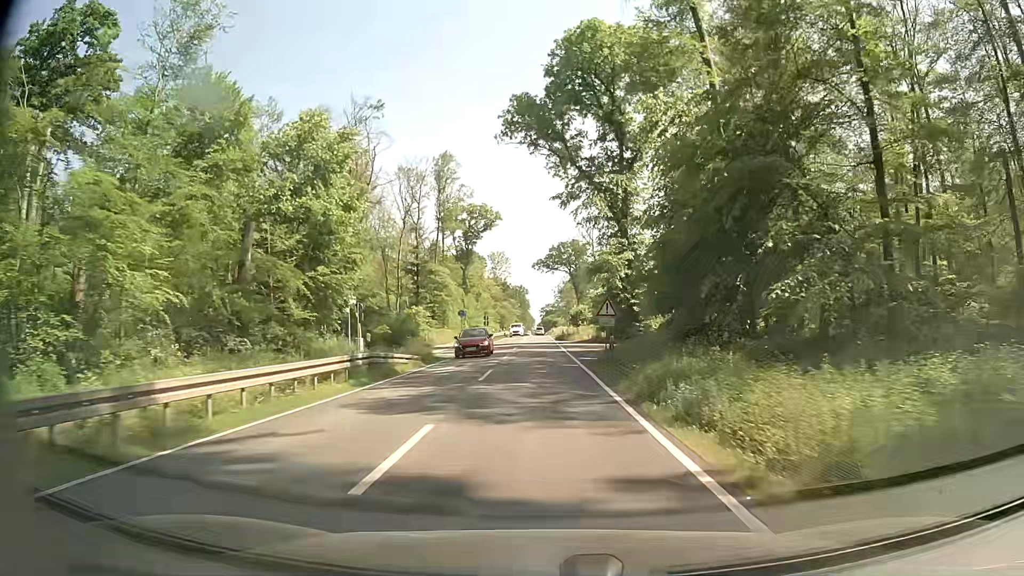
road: secondary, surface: asphalt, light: Day
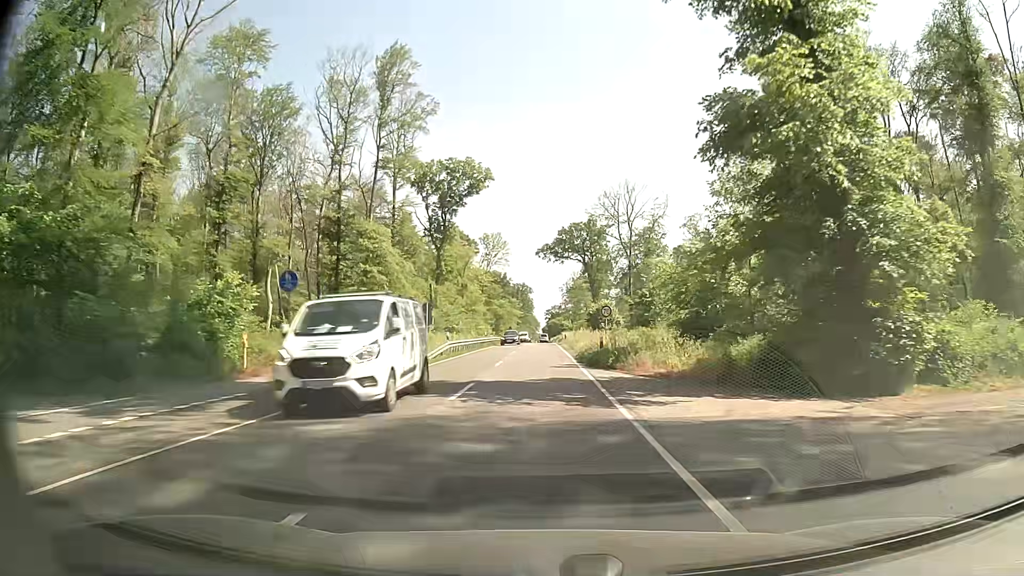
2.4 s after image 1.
(-0.1, +40.9) m; 0°
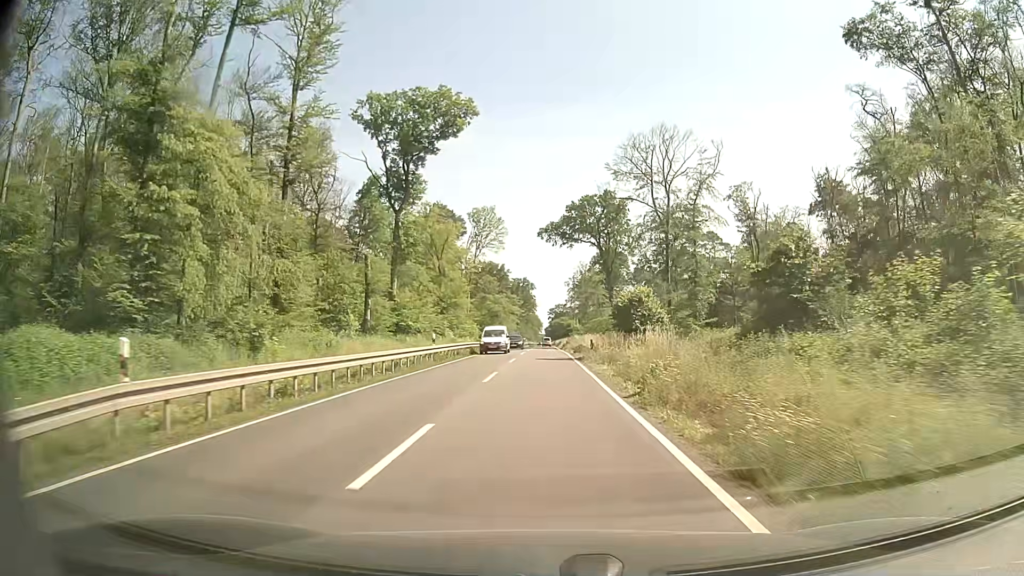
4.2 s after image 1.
(-0.1, +31.3) m; -1°
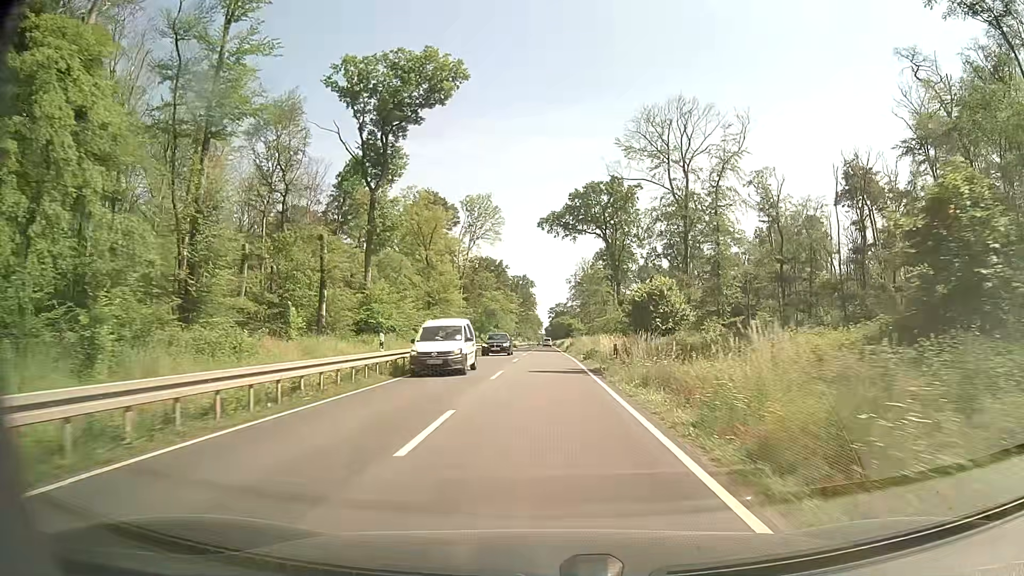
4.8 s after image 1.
(+0.1, +10.5) m; 0°
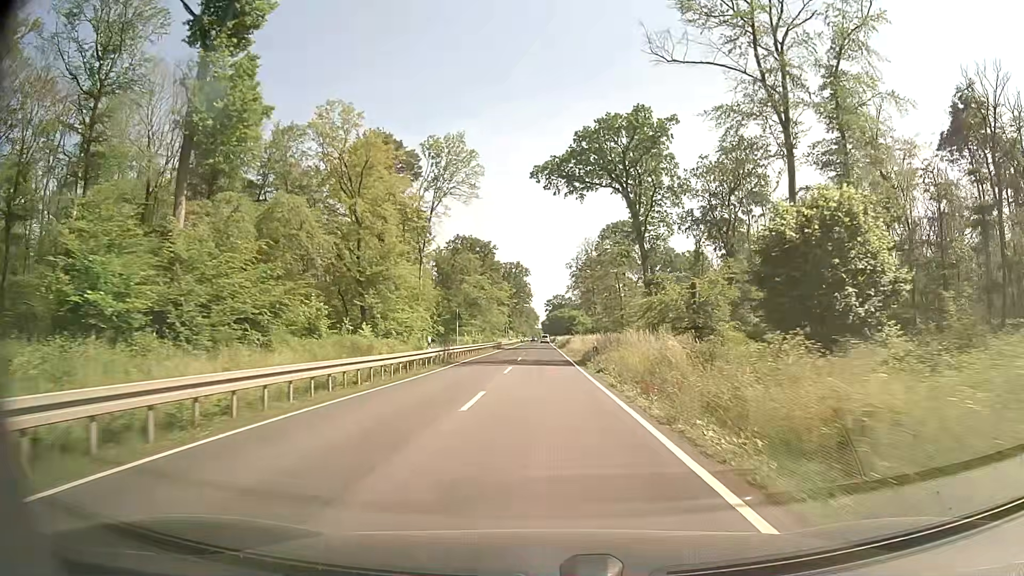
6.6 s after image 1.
(+0.1, +31.8) m; +1°
